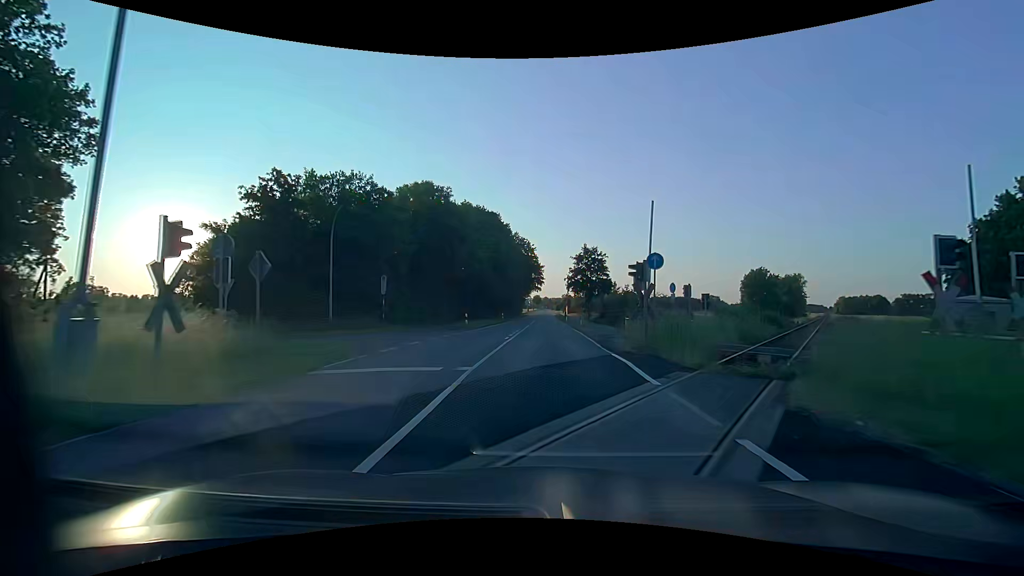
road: tertiary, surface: asphalt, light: Day
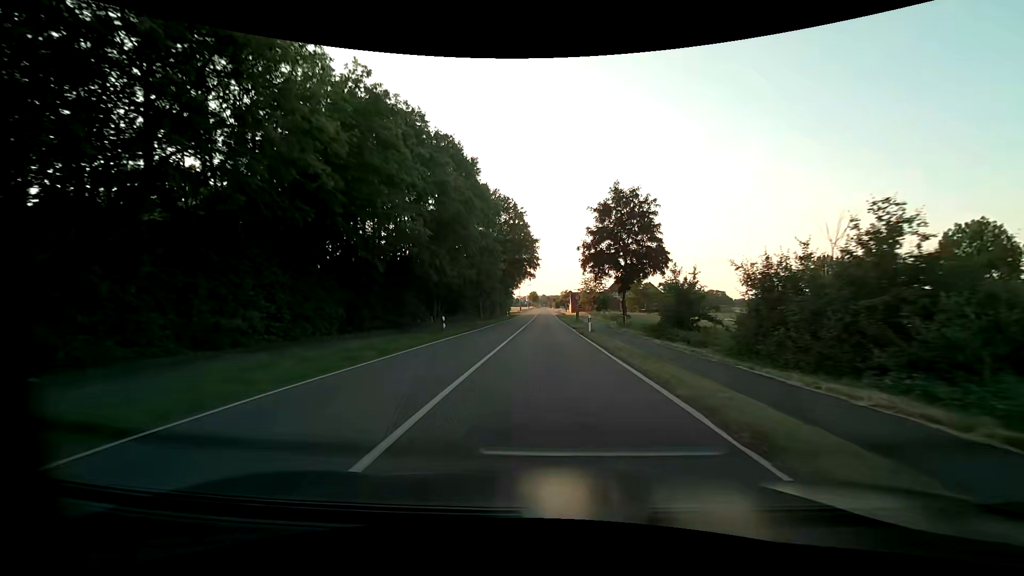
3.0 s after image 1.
(+0.3, +39.1) m; +1°
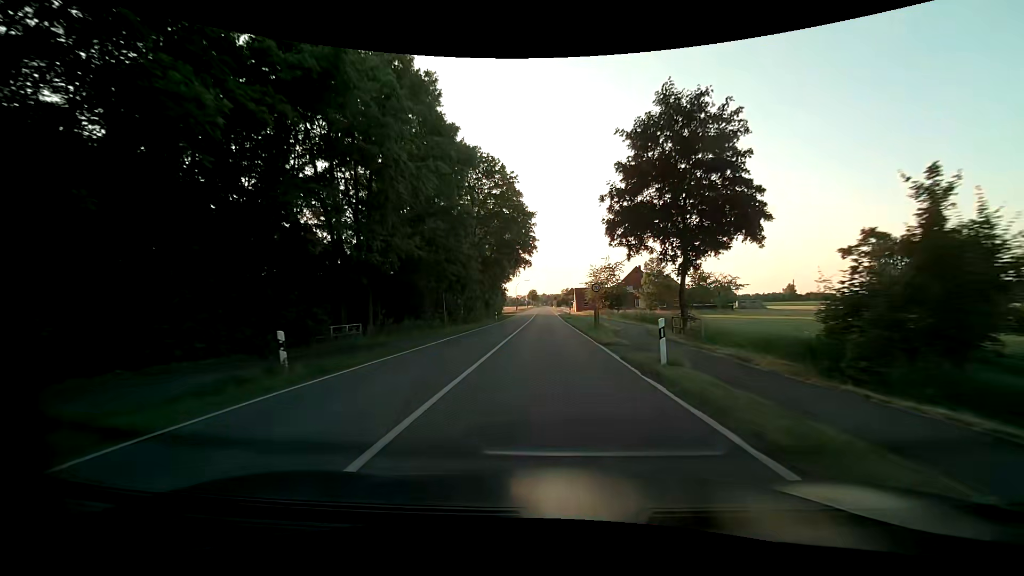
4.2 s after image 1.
(0.0, +18.9) m; 0°
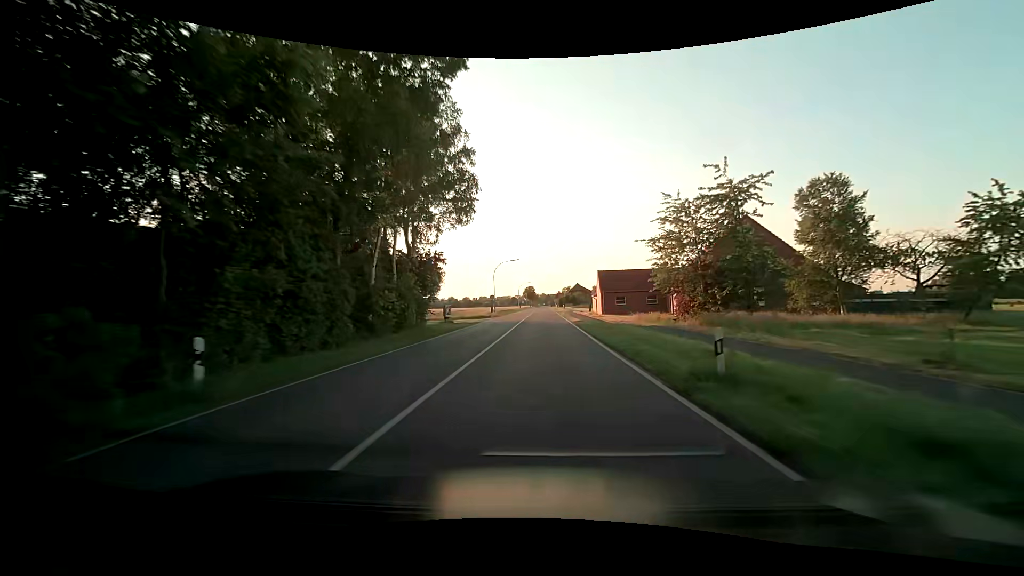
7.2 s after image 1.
(0.0, +51.6) m; +1°
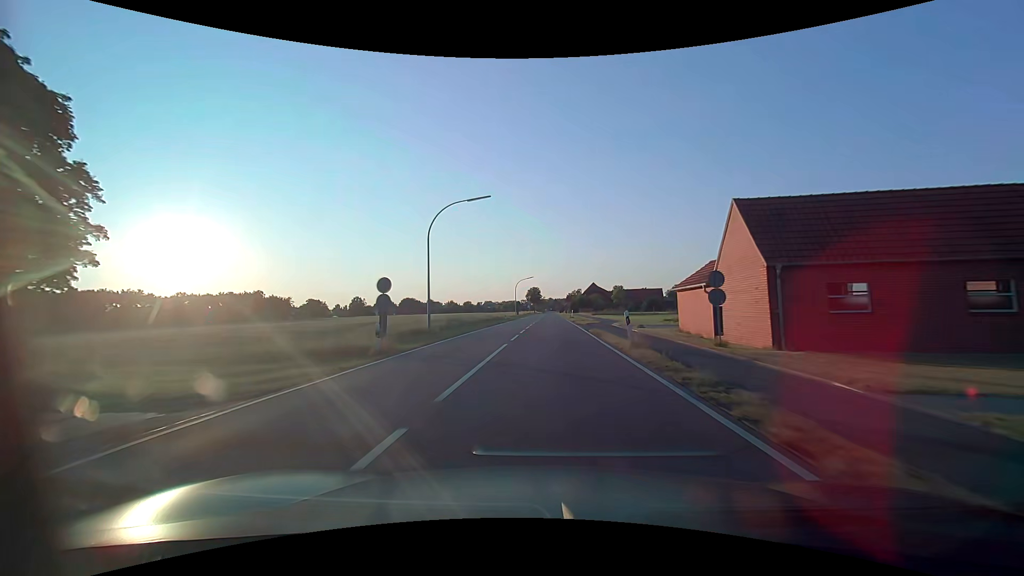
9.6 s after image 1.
(-0.7, +43.1) m; -1°
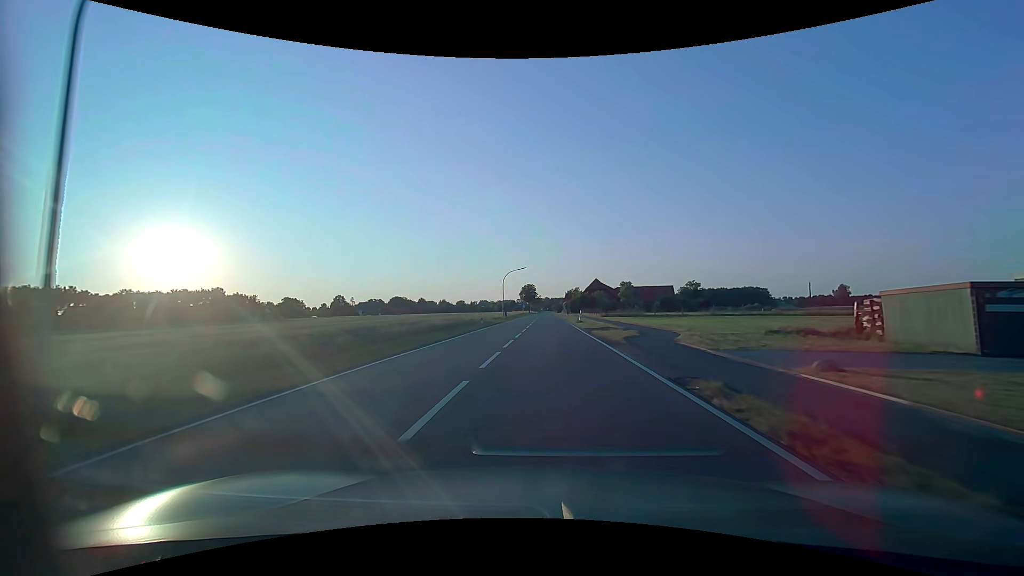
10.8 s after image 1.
(+0.1, +21.9) m; 0°
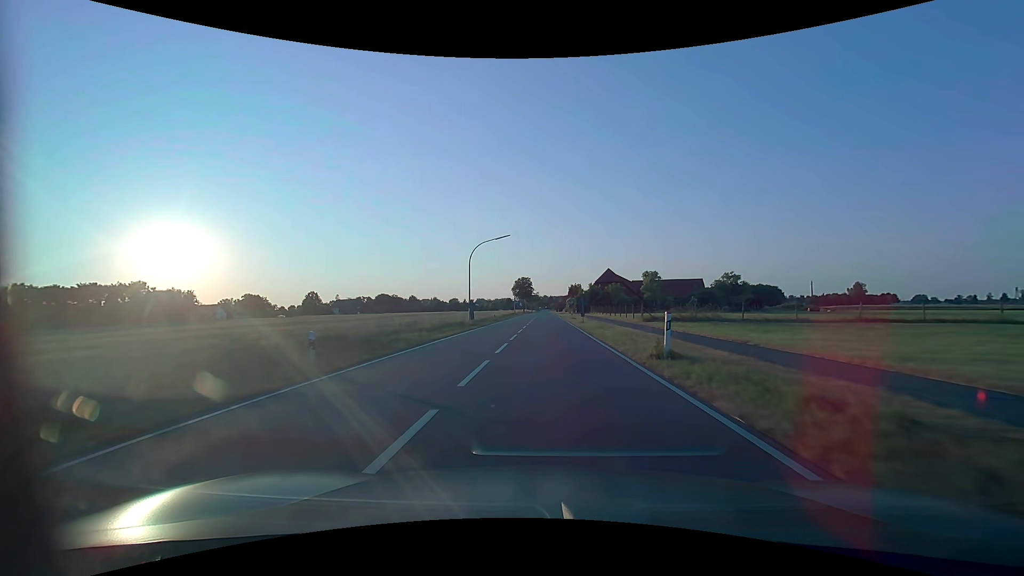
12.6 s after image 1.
(+0.1, +33.2) m; 0°
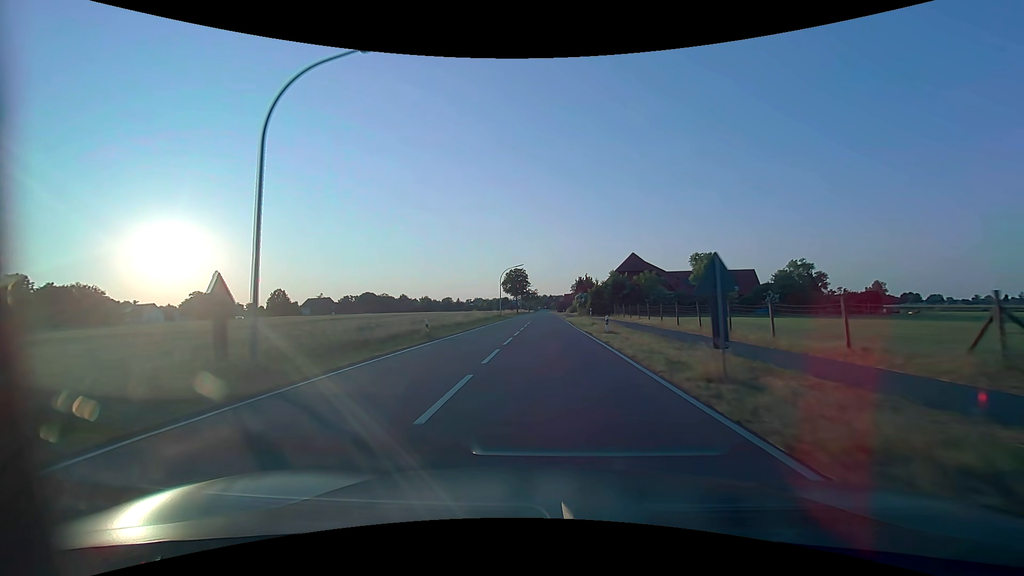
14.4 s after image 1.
(0.0, +33.5) m; 0°
(0, +10) (0, +20) (0, +30) (0, +40) (0, +50) (0, +60) (0, +70) (0, +80) (0, +90) (0, +100) m
